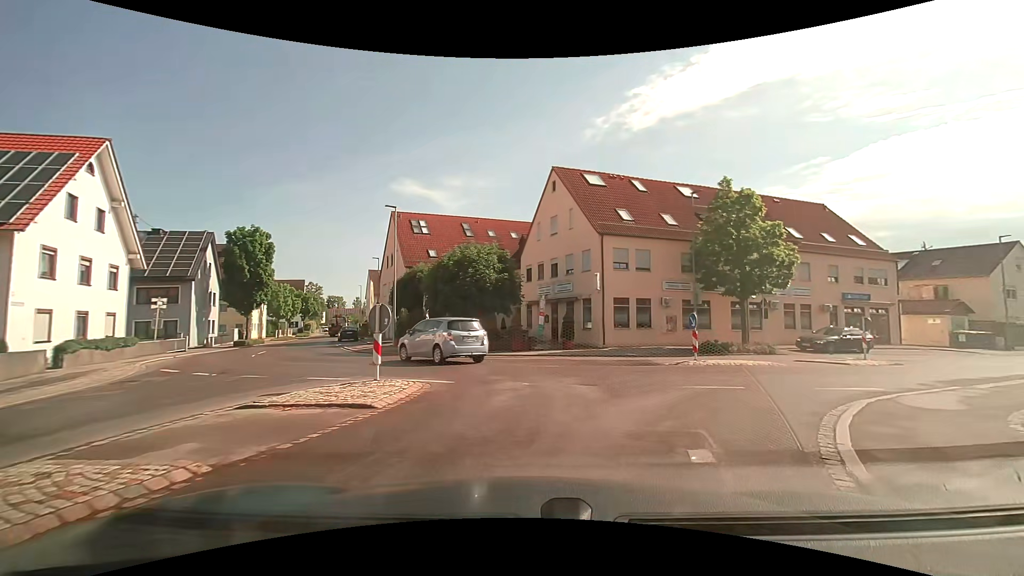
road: tertiary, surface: asphalt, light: Day
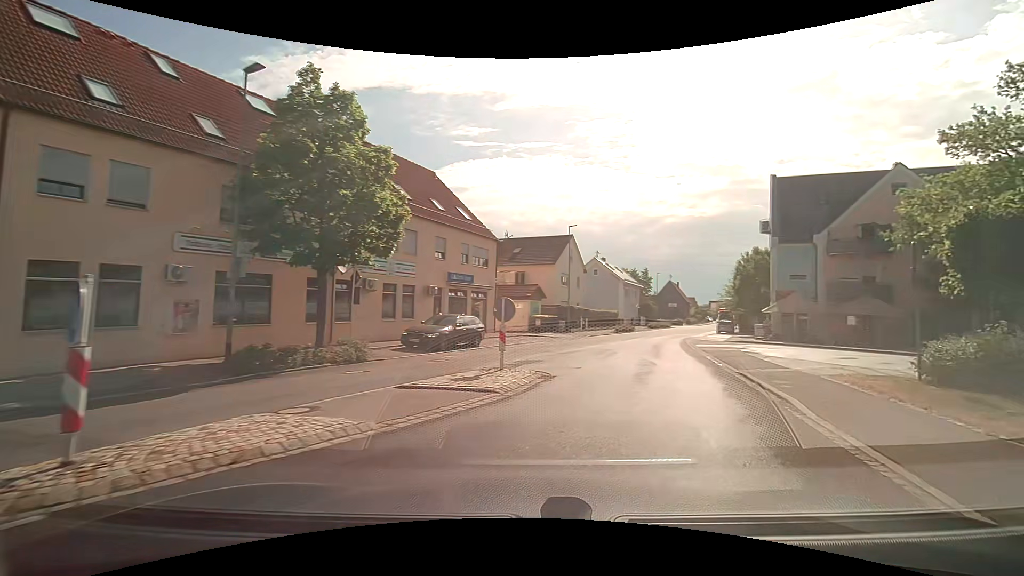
(+4.8, +12.4) m; +43°
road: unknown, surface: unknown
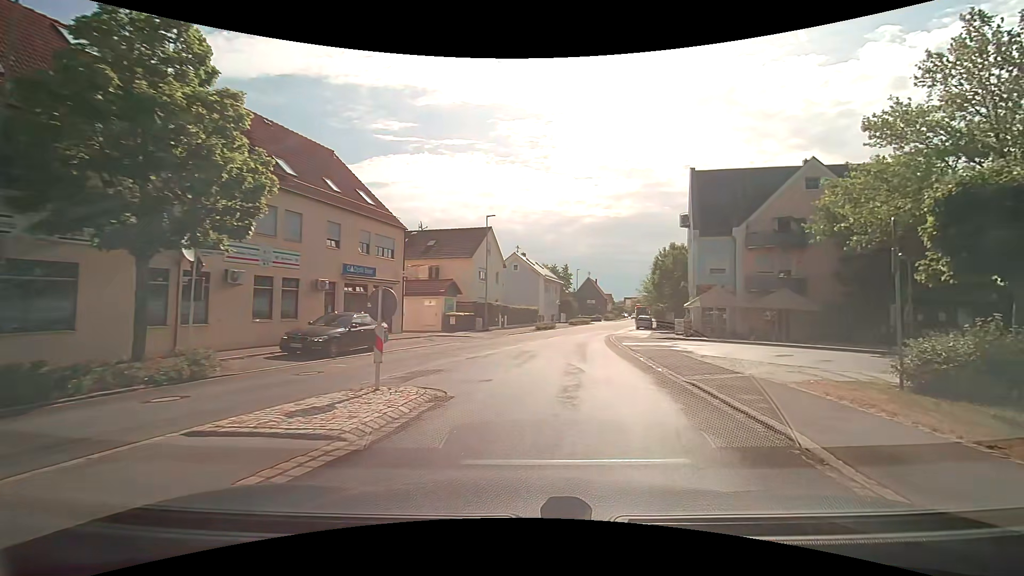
(+0.3, +3.4) m; +8°
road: tertiary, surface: asphalt
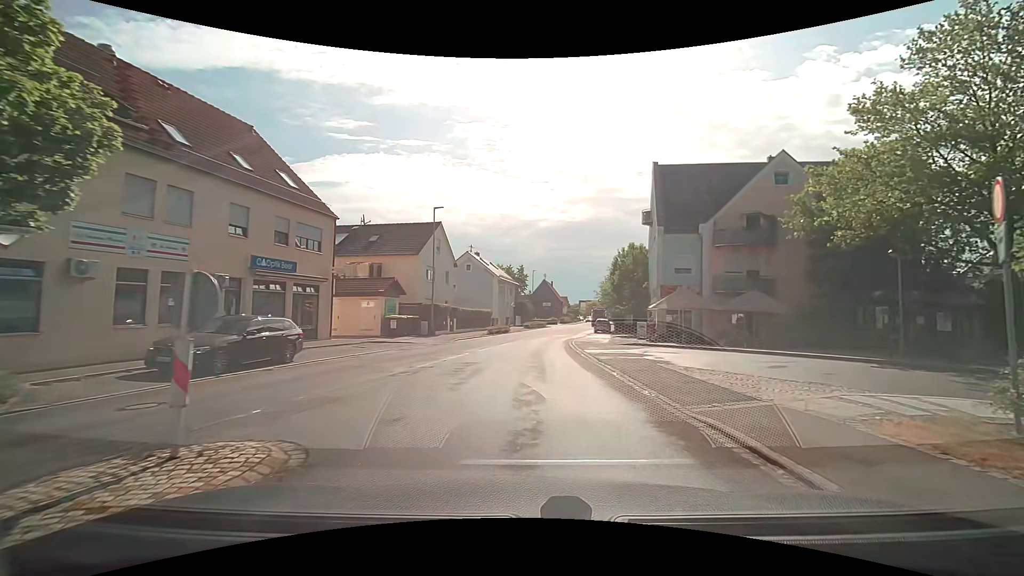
(+0.2, +3.6) m; +7°
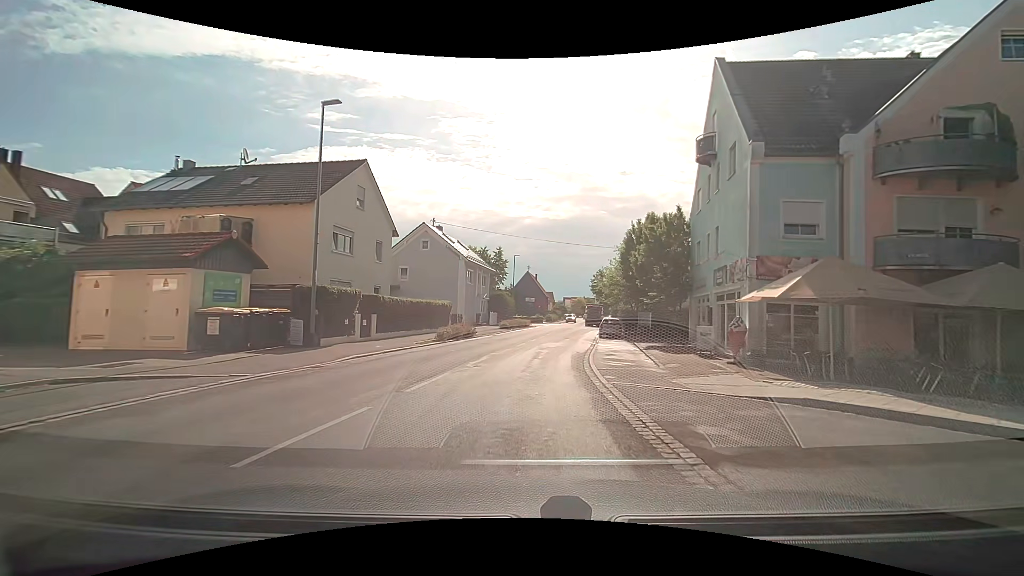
(+0.4, +16.4) m; +2°
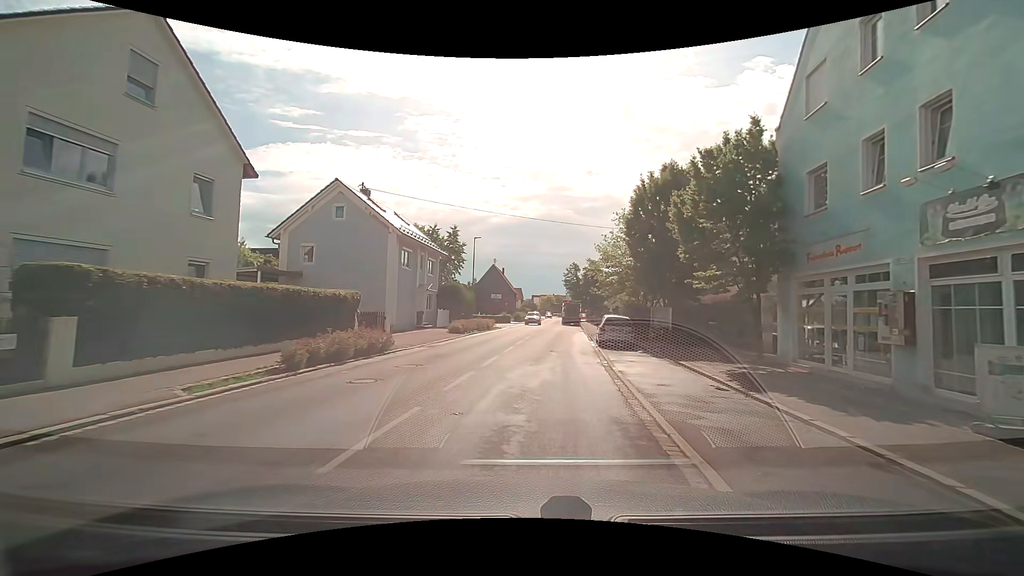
(+0.3, +13.6) m; +4°
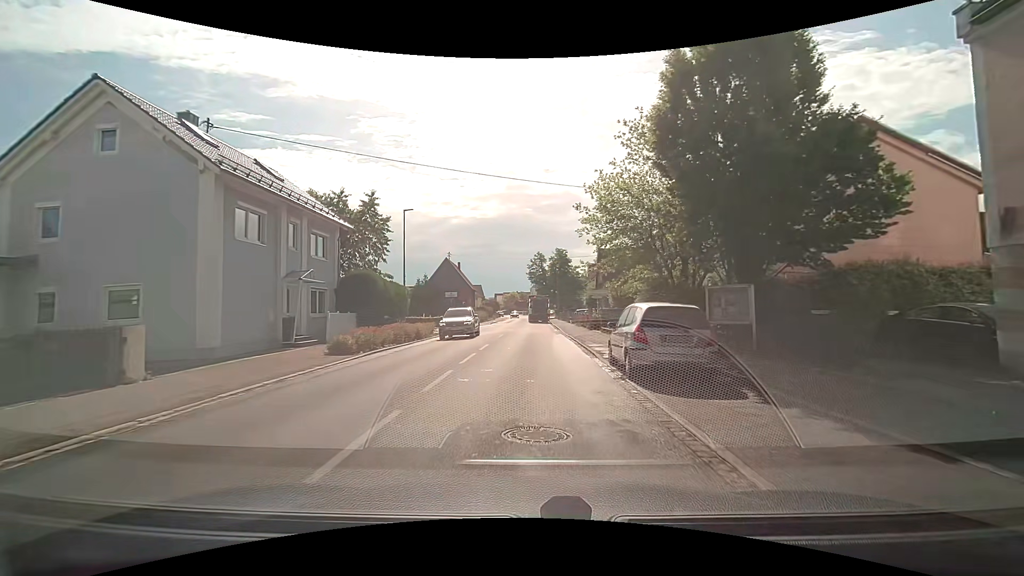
(+0.5, +13.8) m; +4°
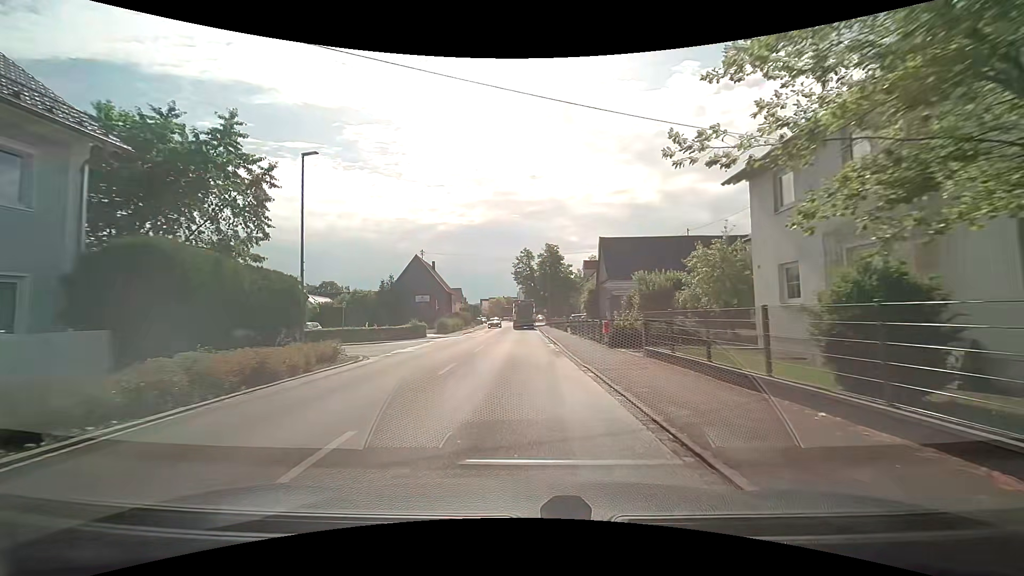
(+0.3, +14.1) m; +1°
(0, +10) (0, +20) (0, +30) (0, +40) (0, +50) (0, +60) (-1, +70) (-3, +80) (-5, +90) (-5, +100) m
